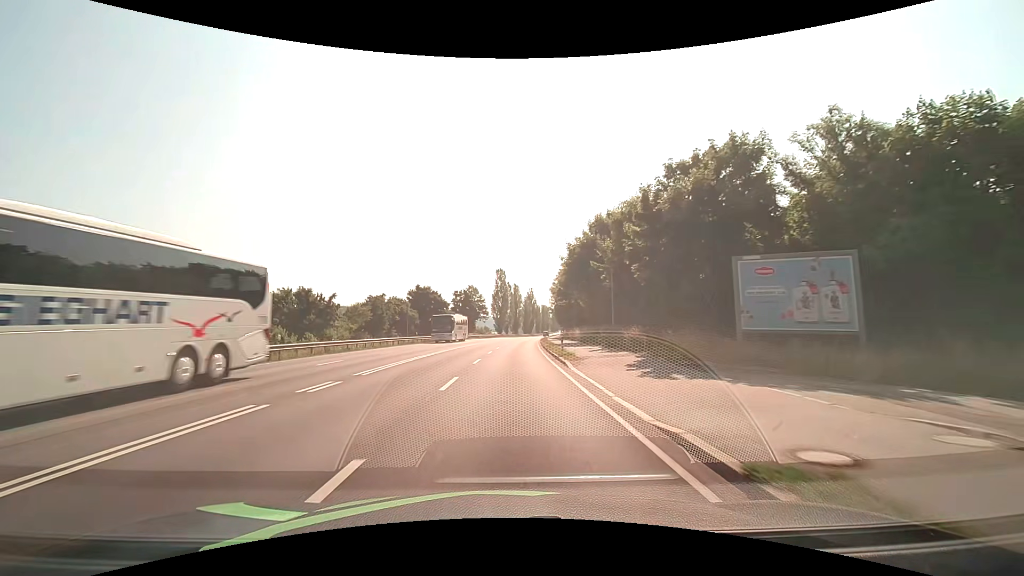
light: Day
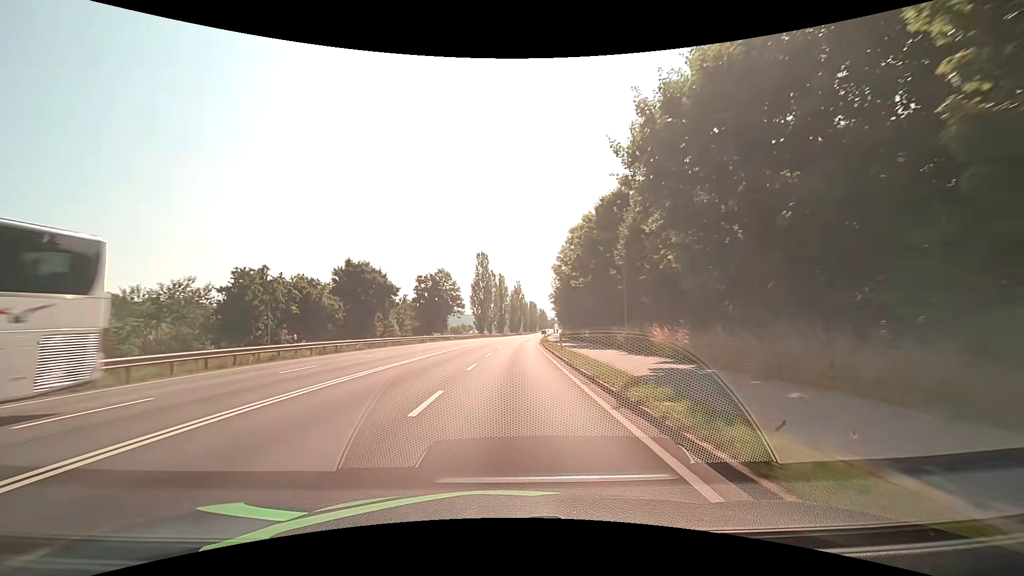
(+0.4, +30.3) m; +2°
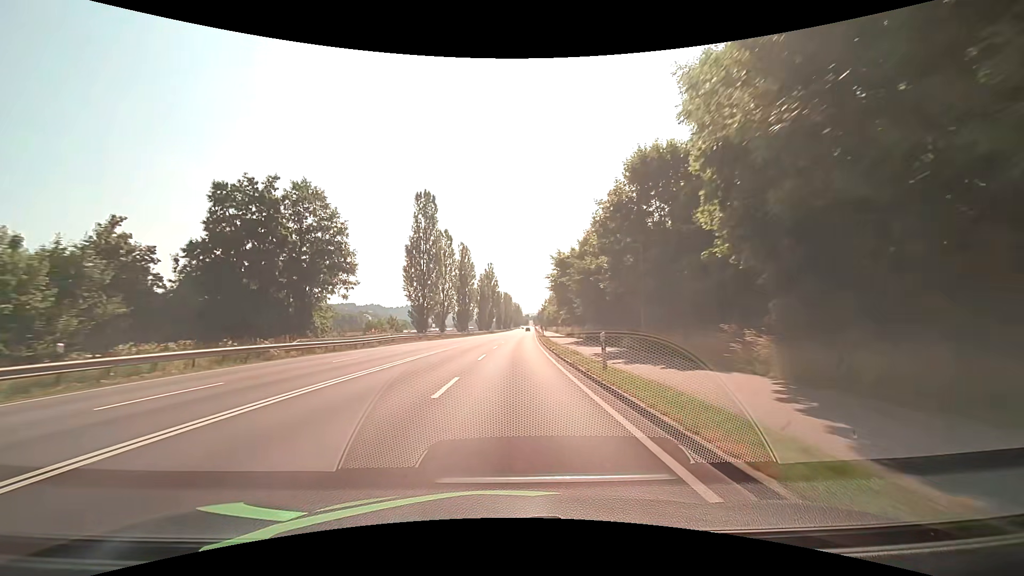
(+1.4, +52.2) m; +3°
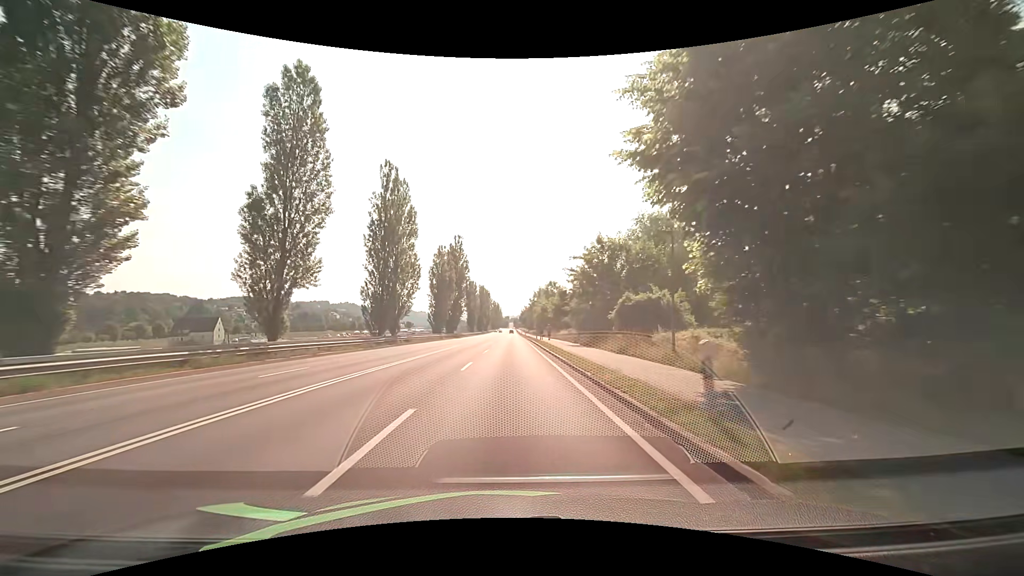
(+1.3, +53.2) m; +2°
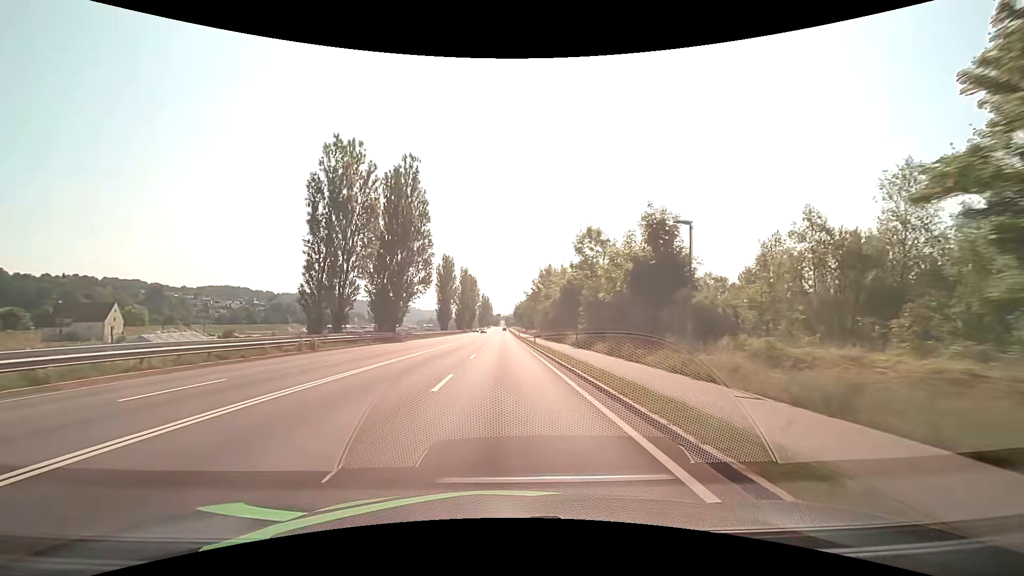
(+0.4, +53.6) m; +1°
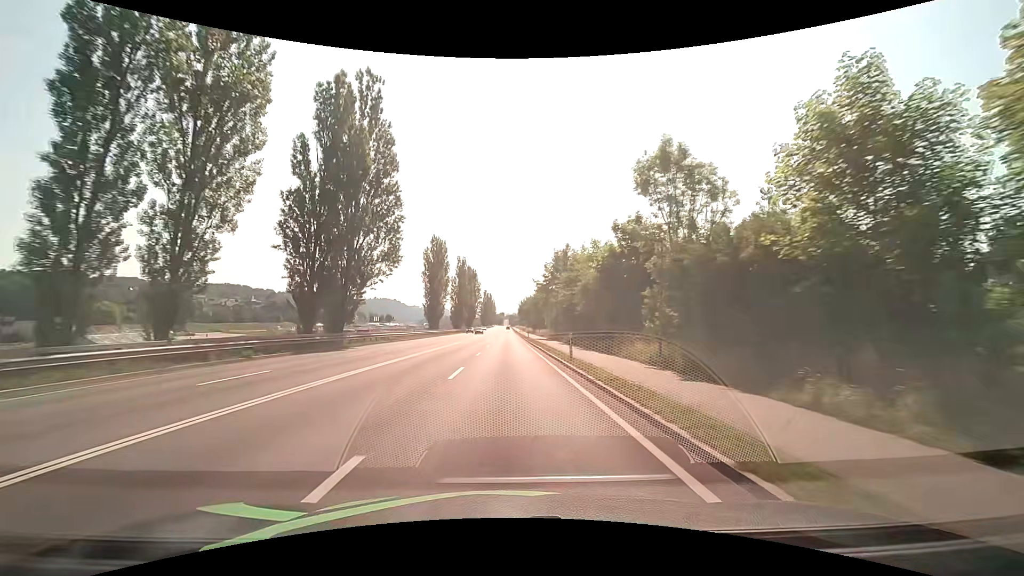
(0.0, +21.5) m; 0°
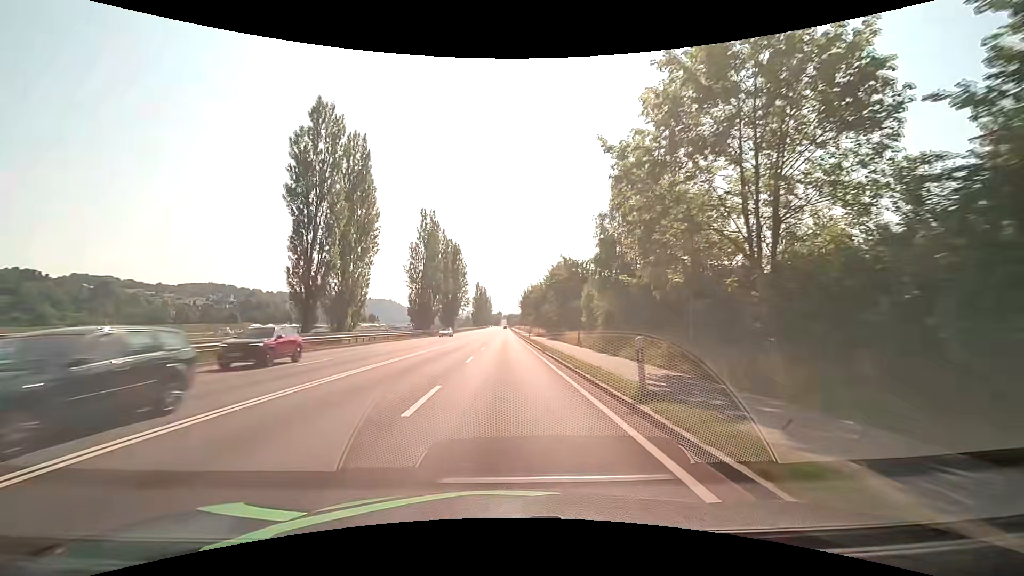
(+0.1, +53.9) m; 0°
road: primary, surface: asphalt
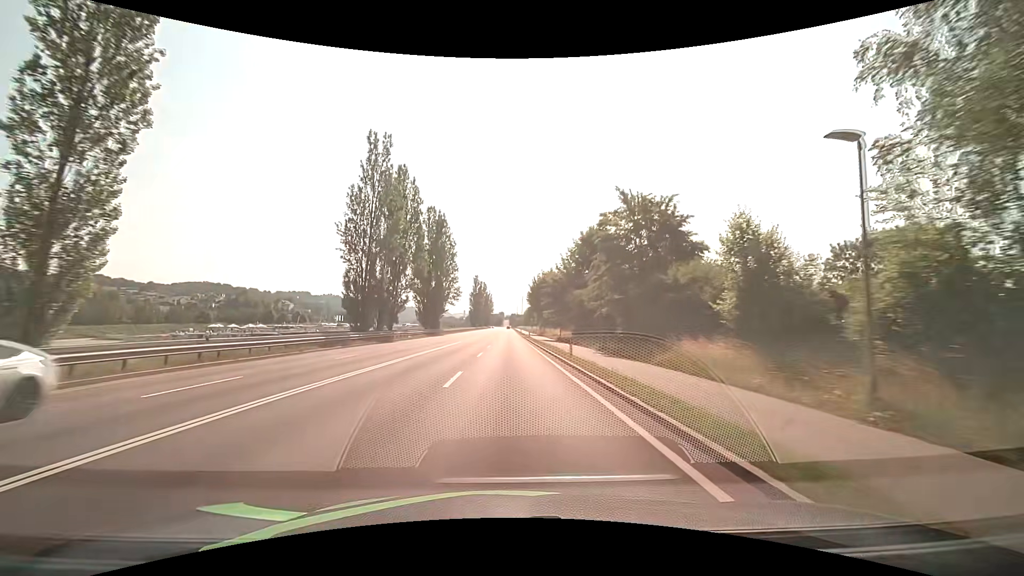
(-0.2, +32.4) m; 0°
(0, +10) (0, +20) (0, +30) (0, +40) (0, +50) (0, +60) (0, +70) (0, +80) (0, +90) (0, +100) m
